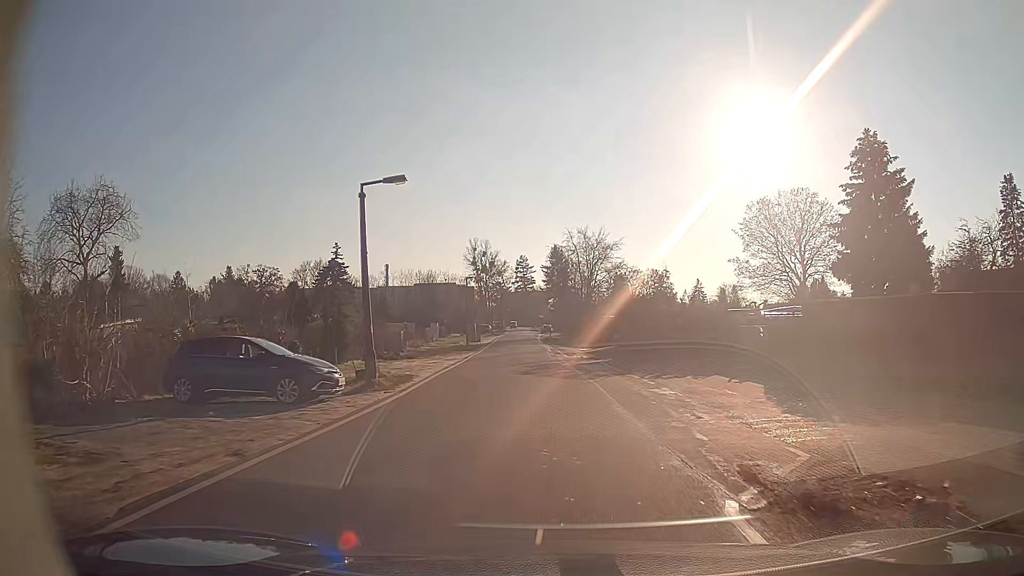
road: residential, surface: asphalt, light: Day
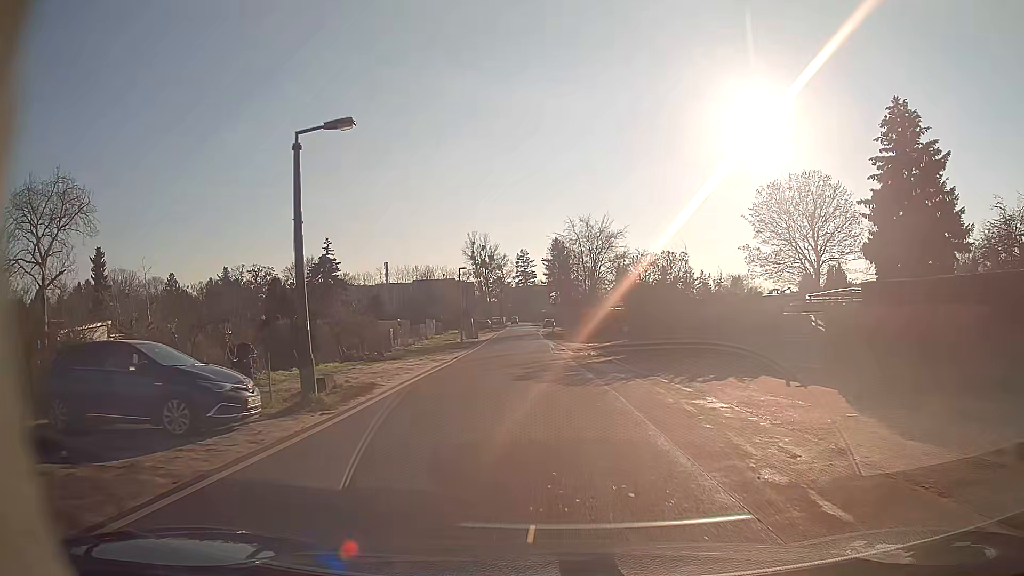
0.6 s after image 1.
(0.0, +4.7) m; 0°
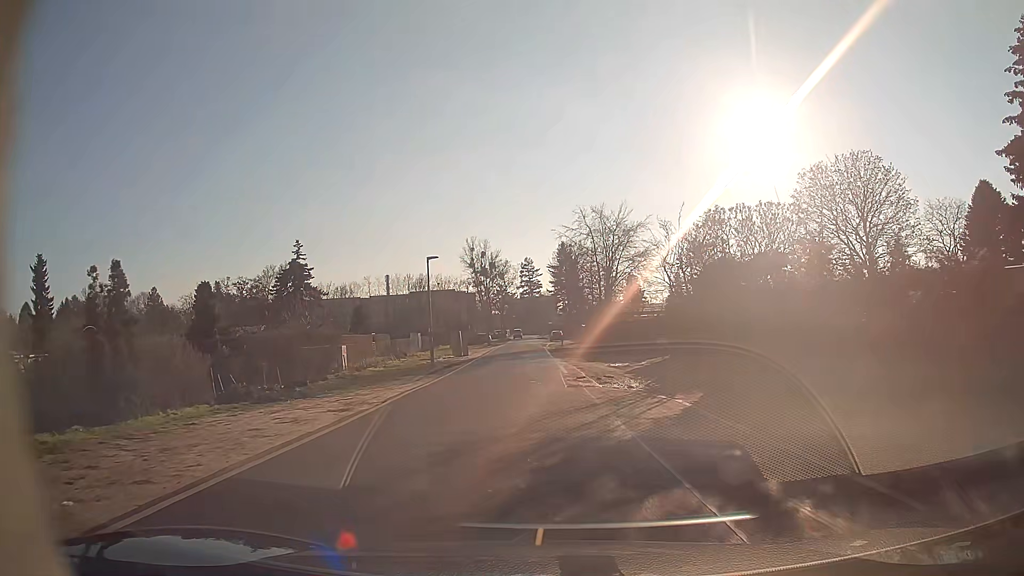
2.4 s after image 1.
(-0.2, +14.1) m; -1°
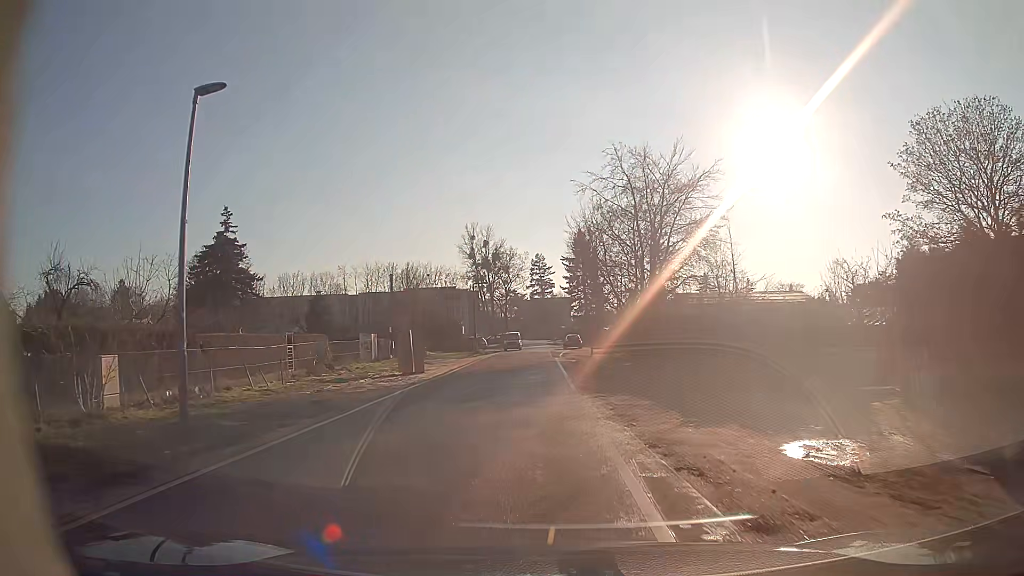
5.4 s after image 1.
(-0.2, +23.1) m; -1°
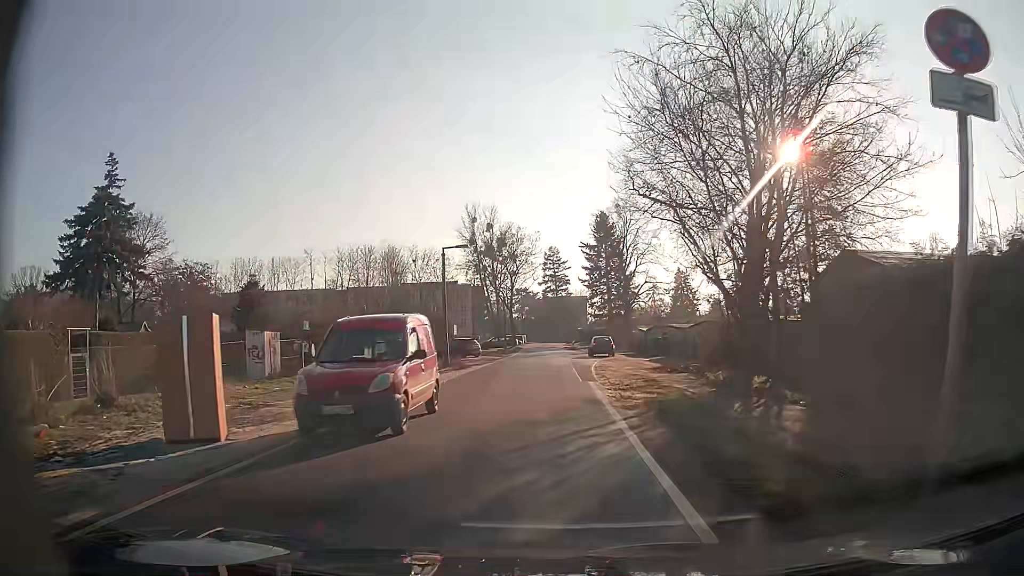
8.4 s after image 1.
(-0.2, +21.4) m; -1°
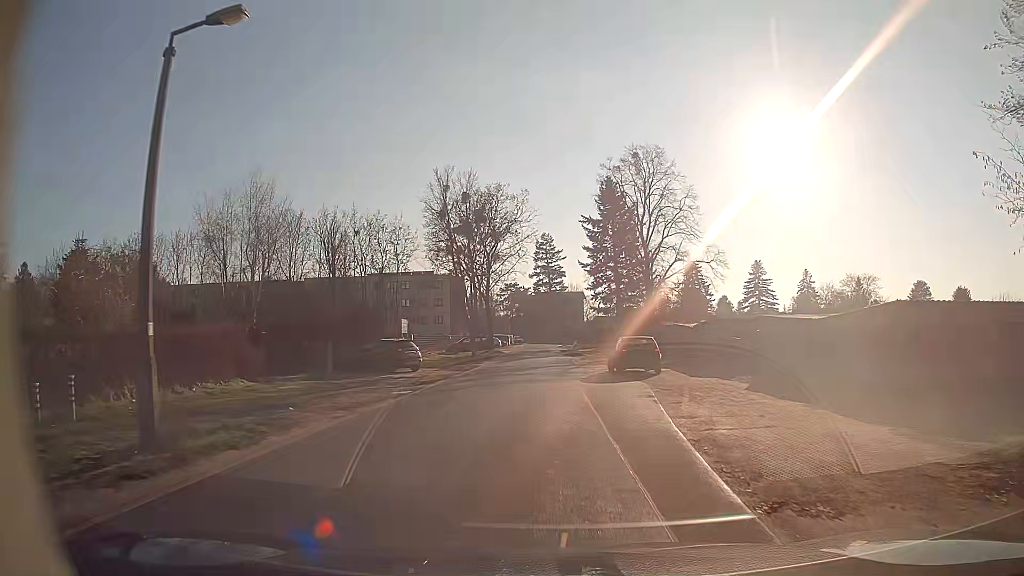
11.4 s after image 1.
(+0.2, +22.9) m; +1°
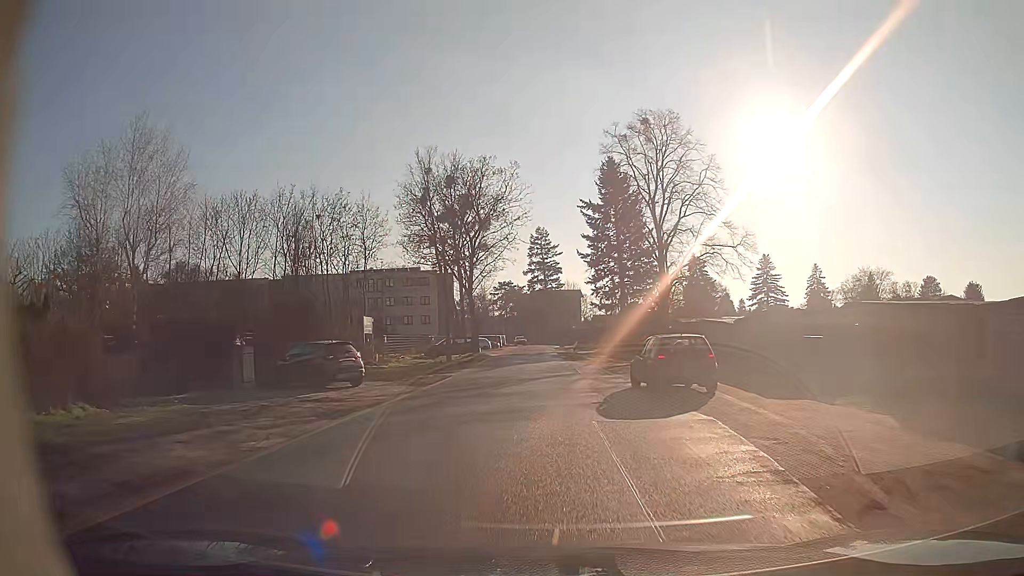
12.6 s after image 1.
(0.0, +9.4) m; 0°
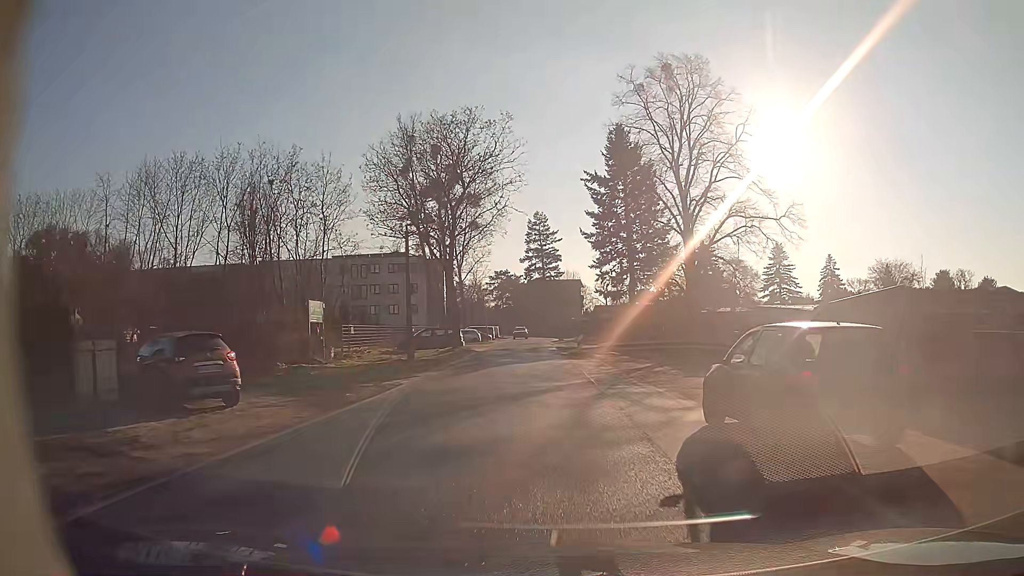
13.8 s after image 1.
(0.0, +9.4) m; +1°
(0, +10) (+1, +20) (+1, +30) (-1, +40) (-1, +50) (-1, +60) (-1, +70) (-2, +80) (-1, +90) (-2, +100) m
